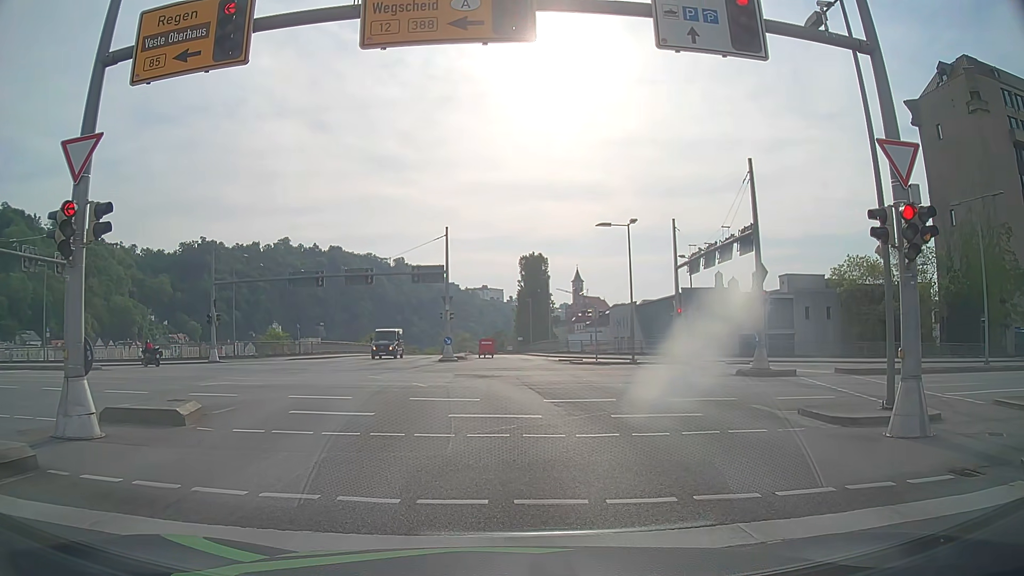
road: primary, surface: asphalt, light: Day
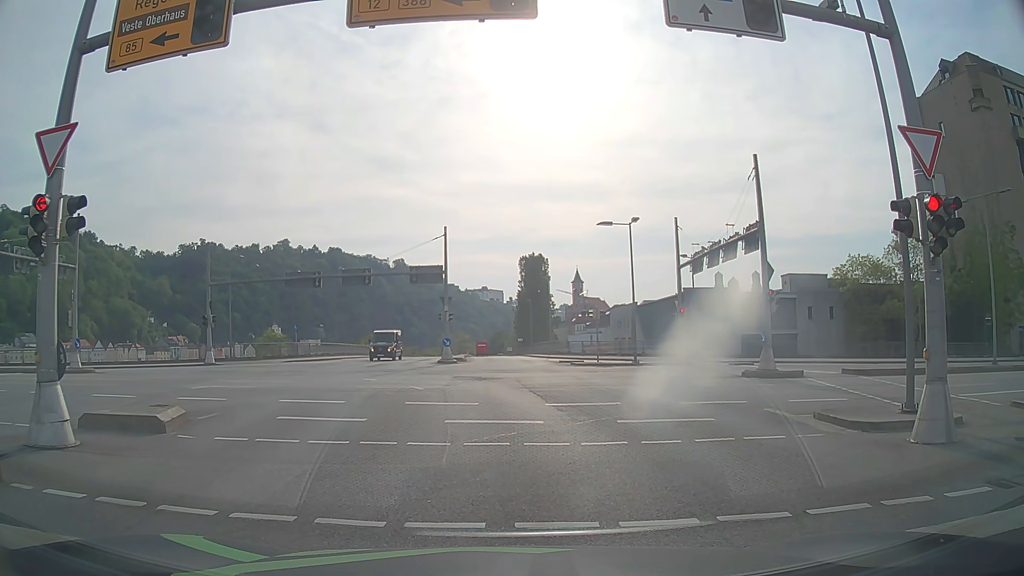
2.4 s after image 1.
(0.0, +0.7) m; 0°
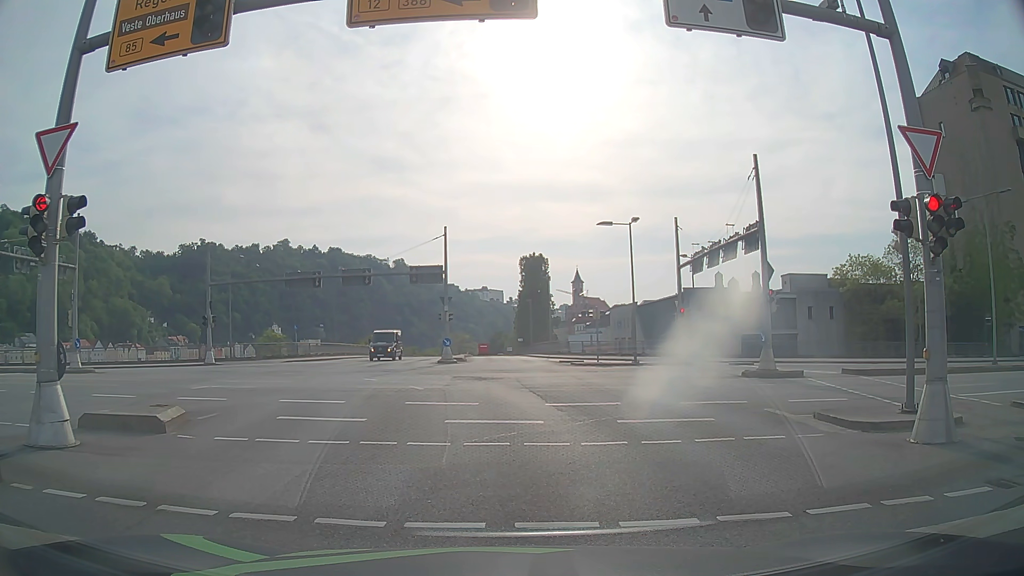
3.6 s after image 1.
(0.0, 0.0) m; 0°
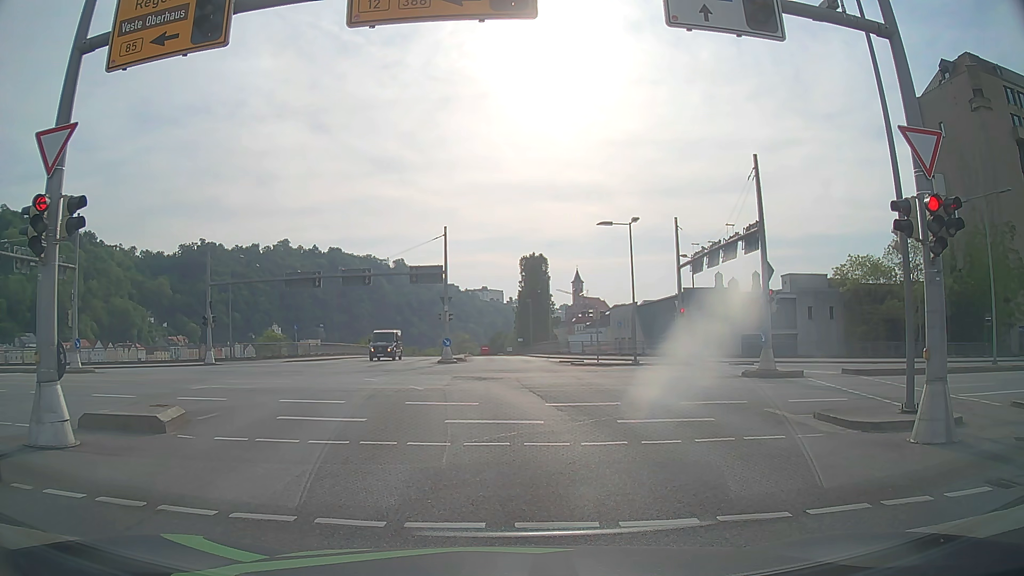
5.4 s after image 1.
(0.0, 0.0) m; 0°
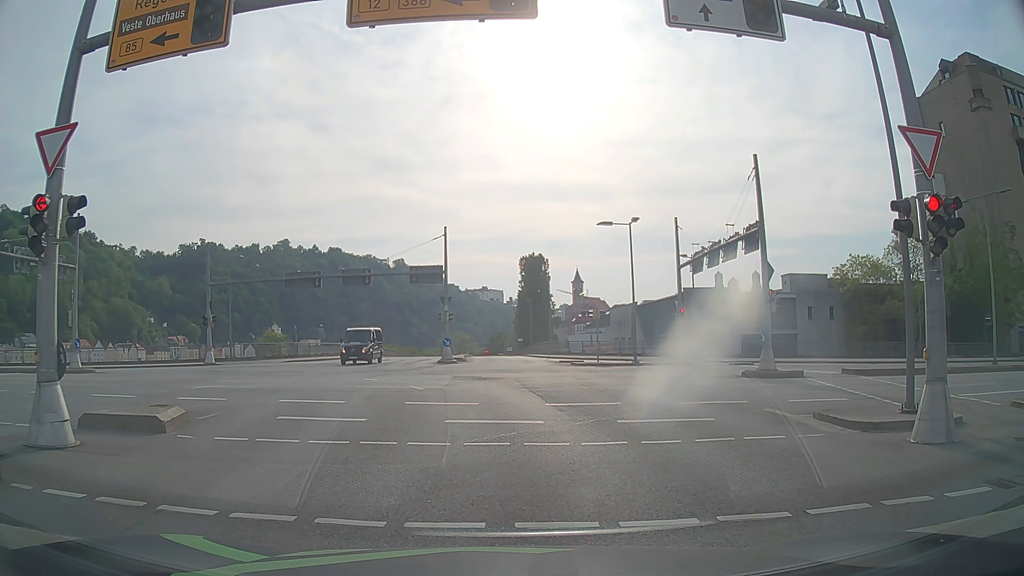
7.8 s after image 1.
(0.0, 0.0) m; 0°
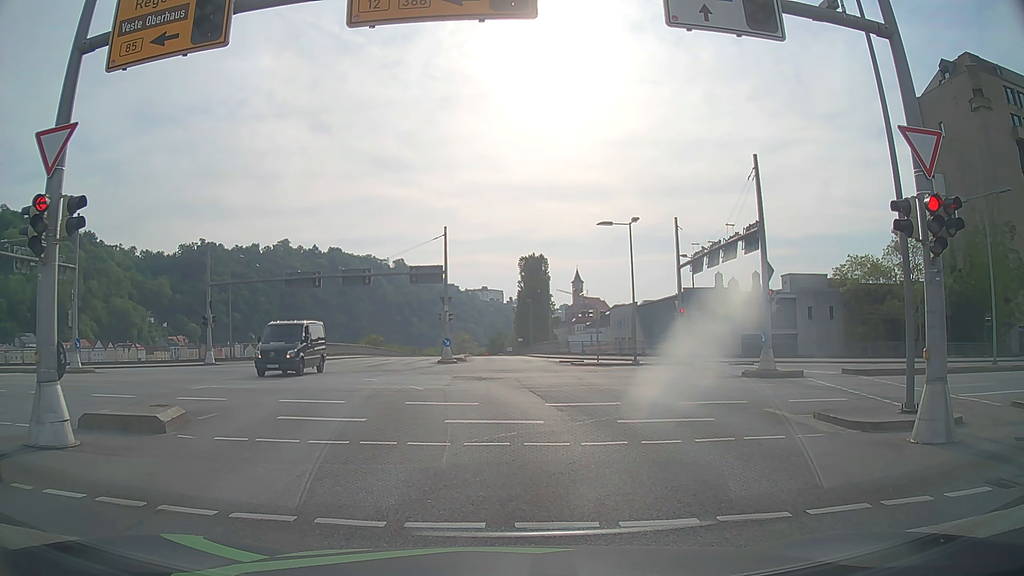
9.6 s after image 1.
(0.0, 0.0) m; 0°
